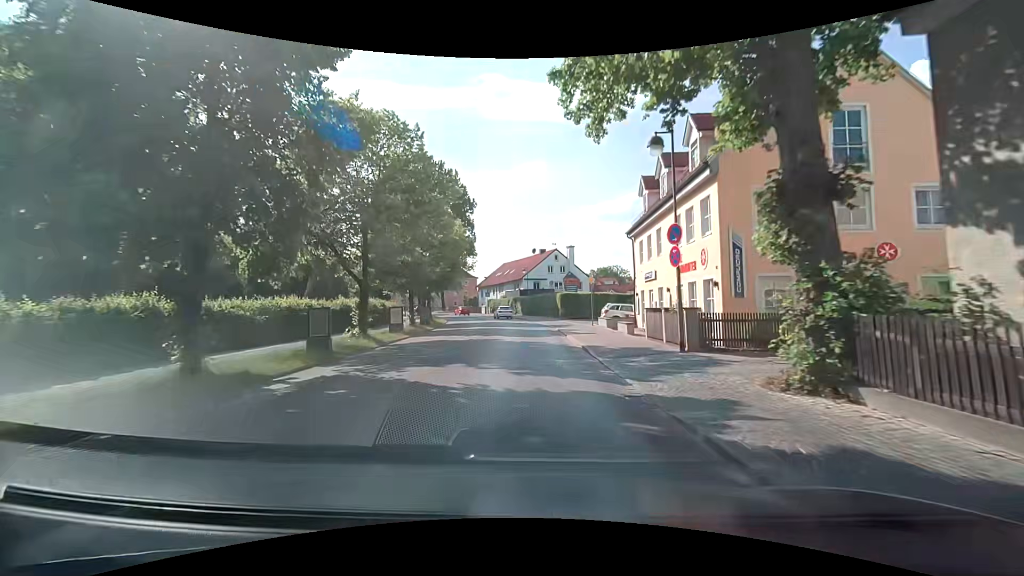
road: tertiary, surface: asphalt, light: Day
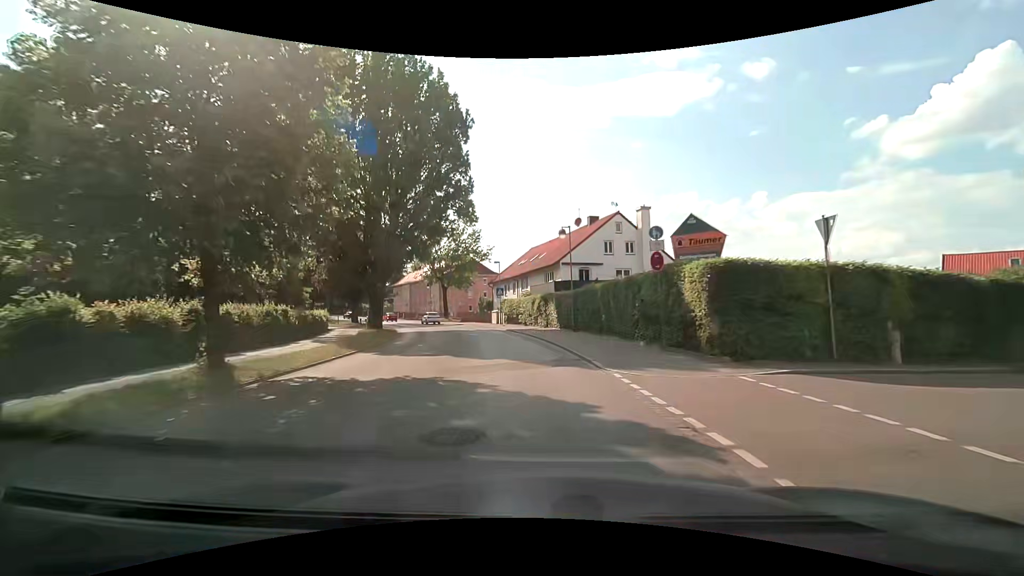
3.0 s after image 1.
(-0.5, +34.4) m; -3°
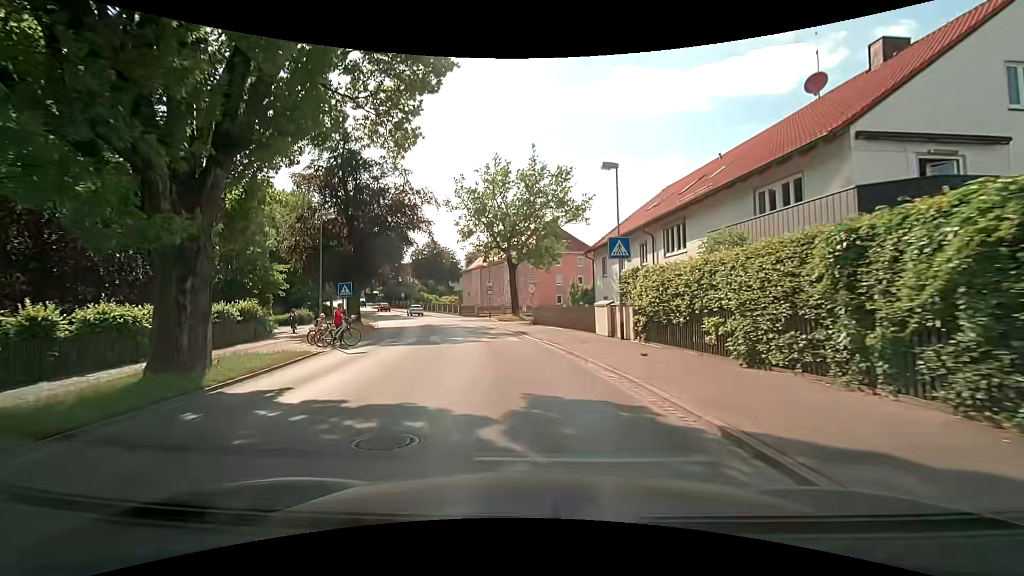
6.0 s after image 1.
(-2.8, +30.4) m; -11°
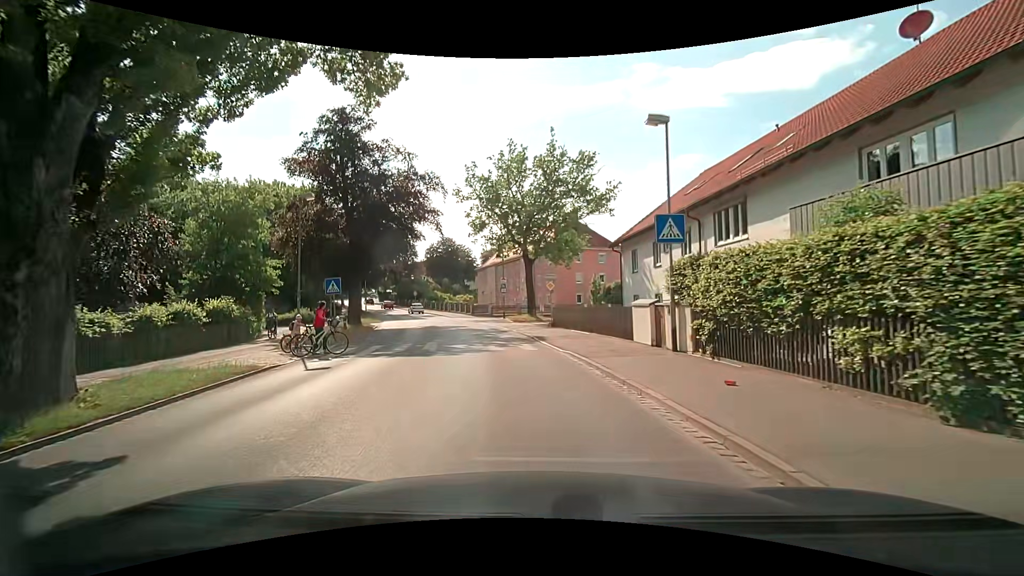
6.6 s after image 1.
(-0.1, +4.0) m; -1°
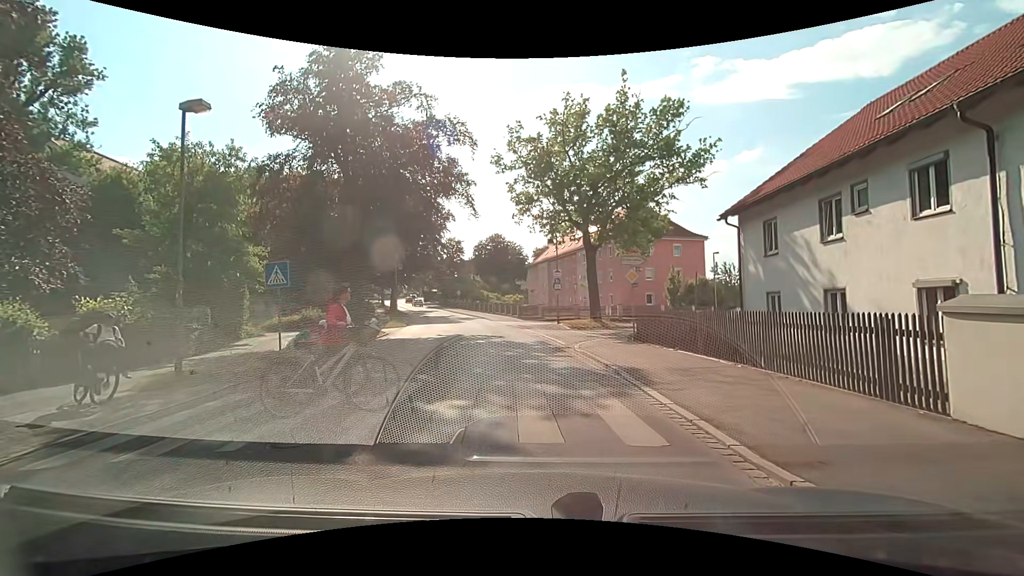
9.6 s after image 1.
(-0.5, +9.4) m; -6°
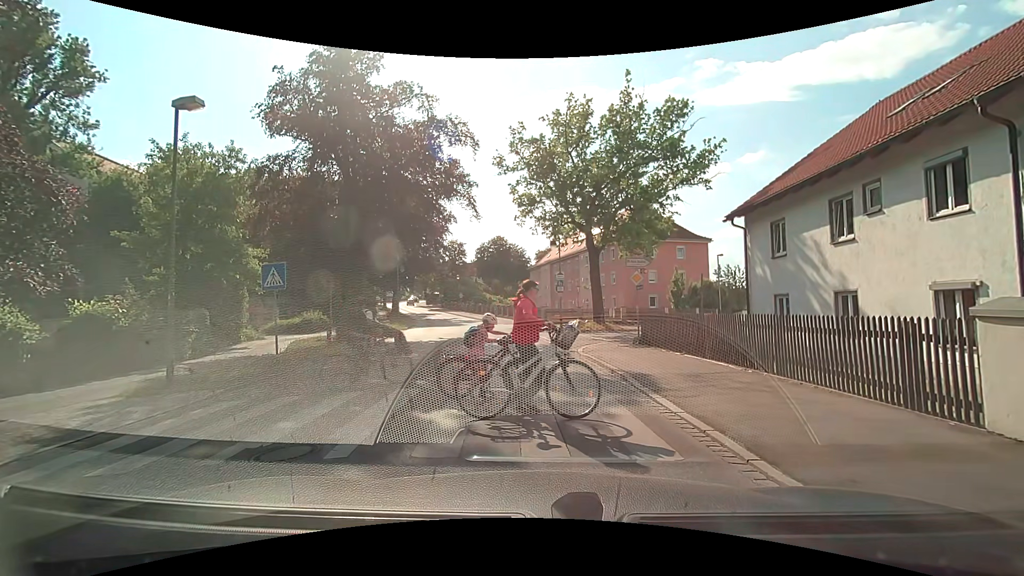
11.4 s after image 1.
(0.0, +0.4) m; 0°
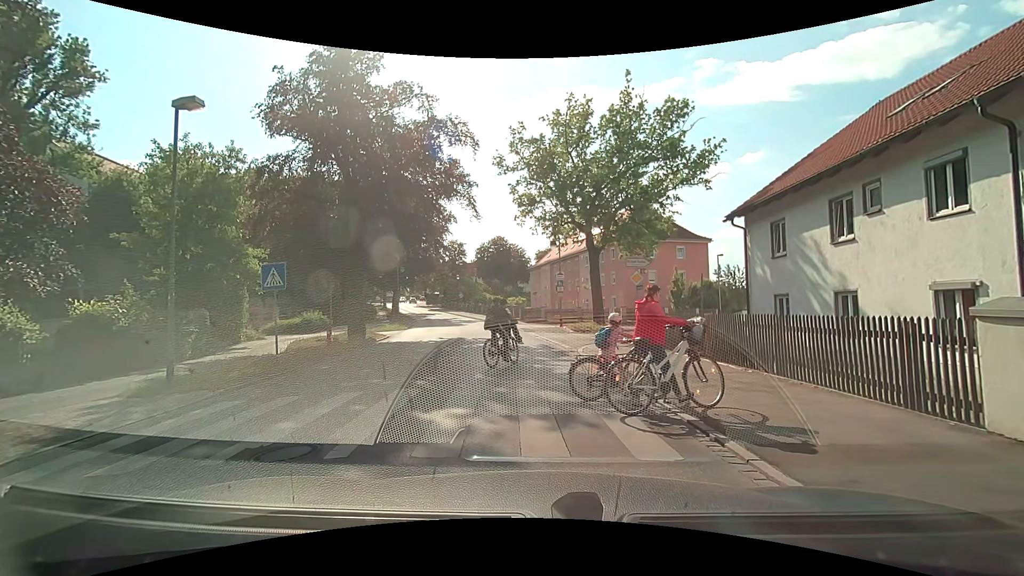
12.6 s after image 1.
(0.0, 0.0) m; 0°
